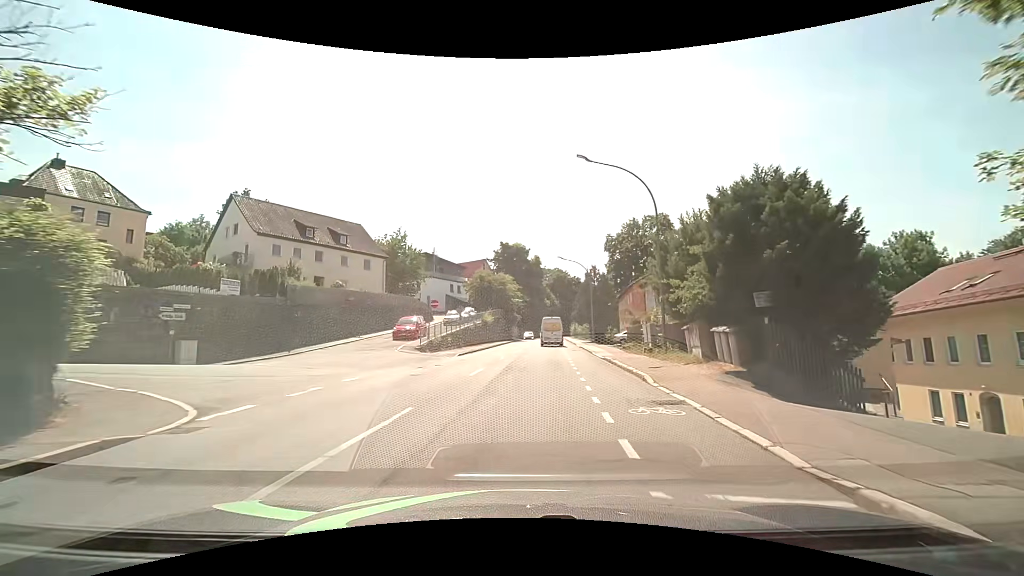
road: tertiary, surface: asphalt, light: Day
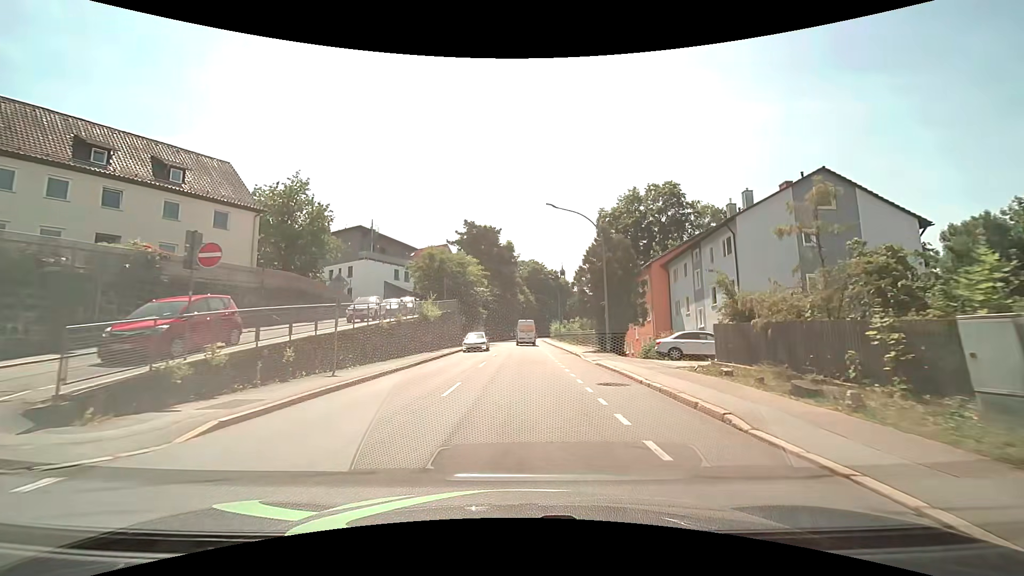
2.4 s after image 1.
(+0.7, +22.2) m; +3°
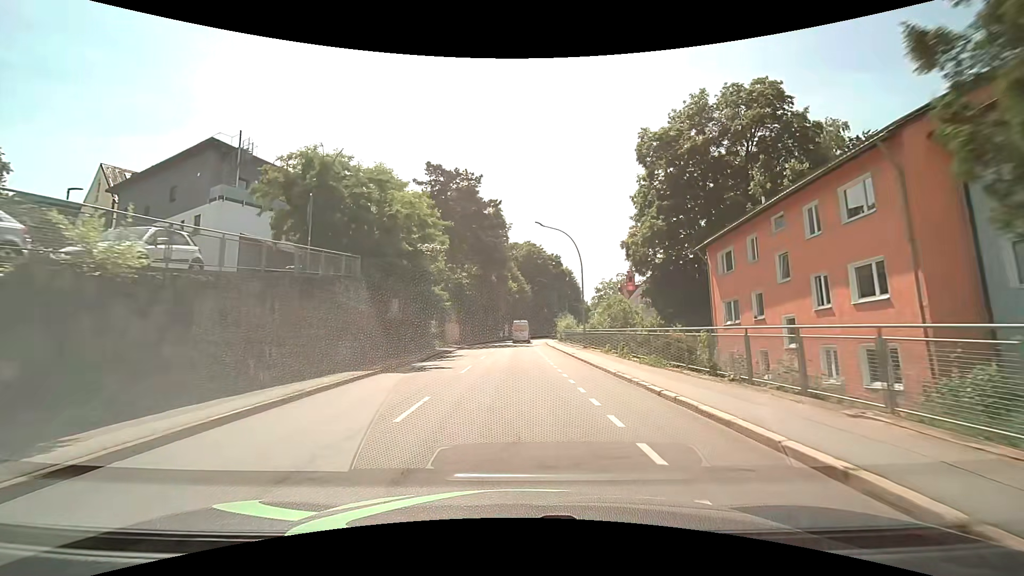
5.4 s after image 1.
(+0.5, +30.4) m; +1°
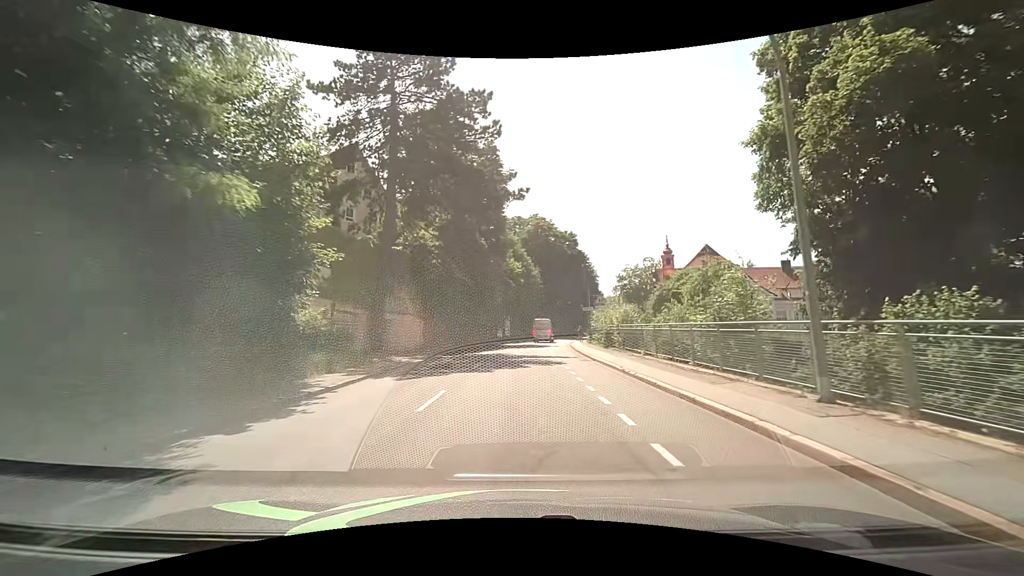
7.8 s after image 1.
(-0.1, +26.3) m; -1°
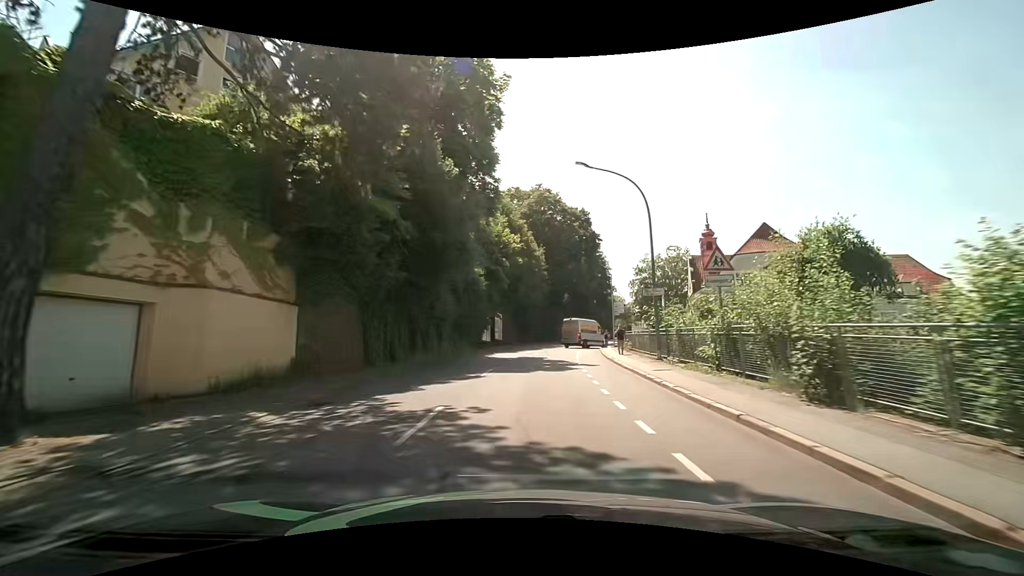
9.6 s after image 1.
(0.0, +20.4) m; +1°
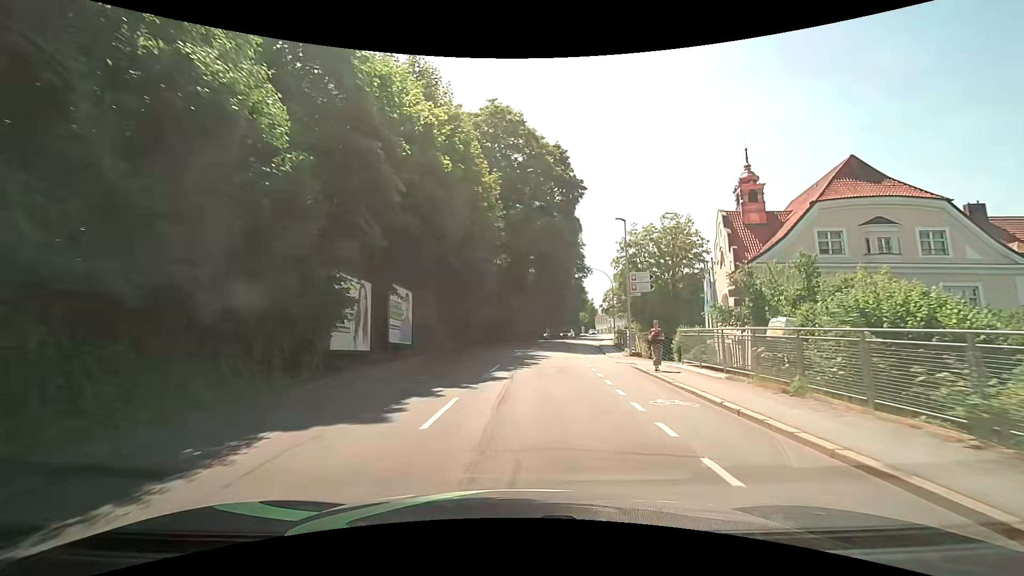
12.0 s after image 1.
(+1.0, +26.3) m; +5°
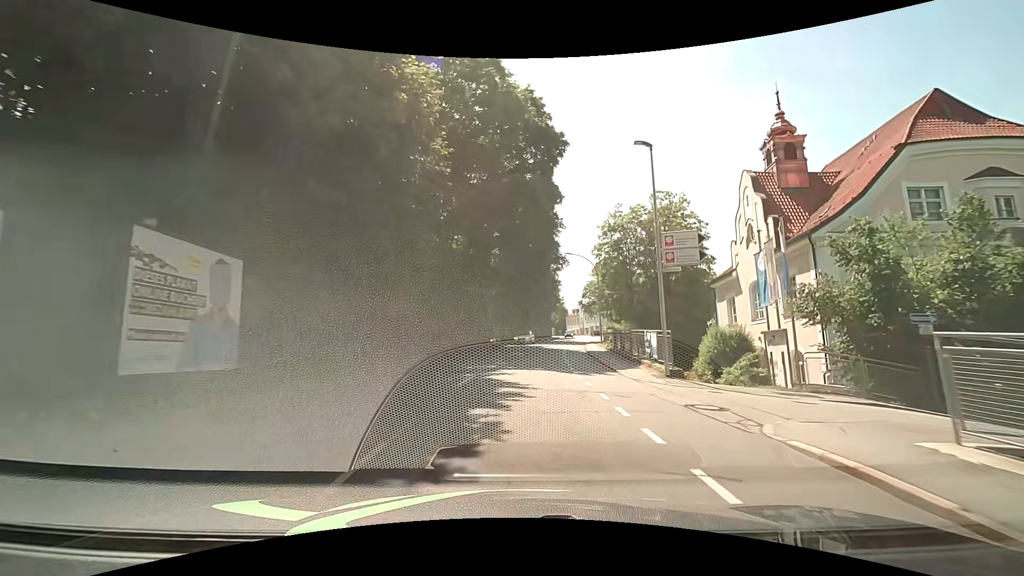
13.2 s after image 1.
(+0.5, +12.6) m; +4°
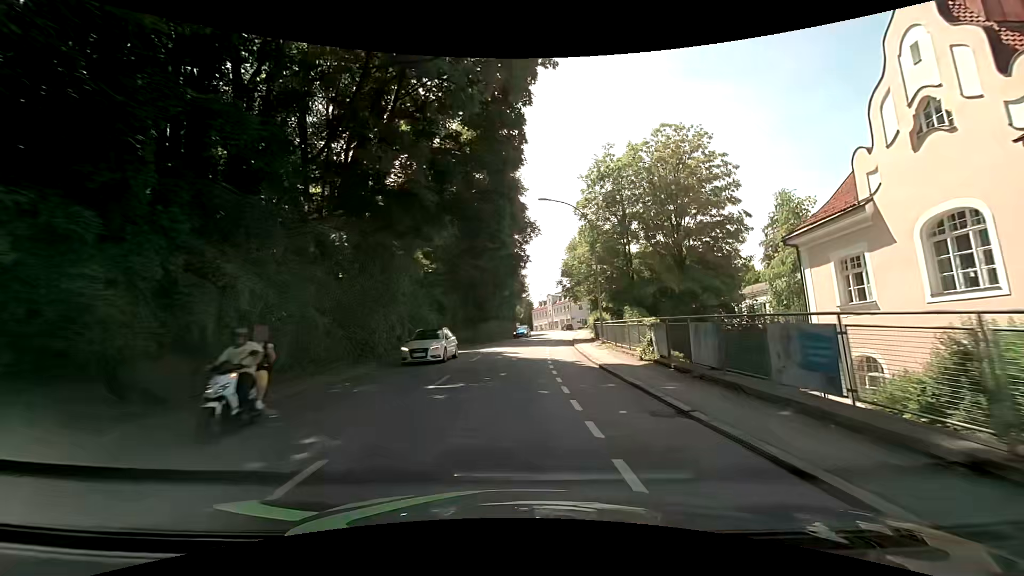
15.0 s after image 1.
(+0.7, +18.7) m; +4°
(0, +10) (0, +20) (0, +30) (+1, +40) (+2, +50) (+3, +60) (+5, +70) (+6, +80) (+7, +90) (+7, +100) m
